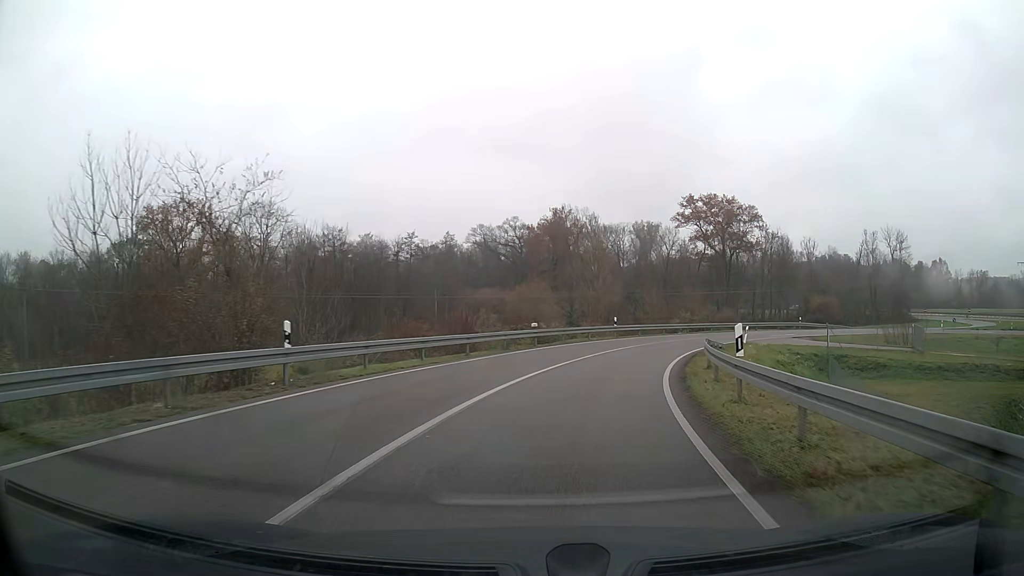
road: trunk_link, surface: asphalt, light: Day
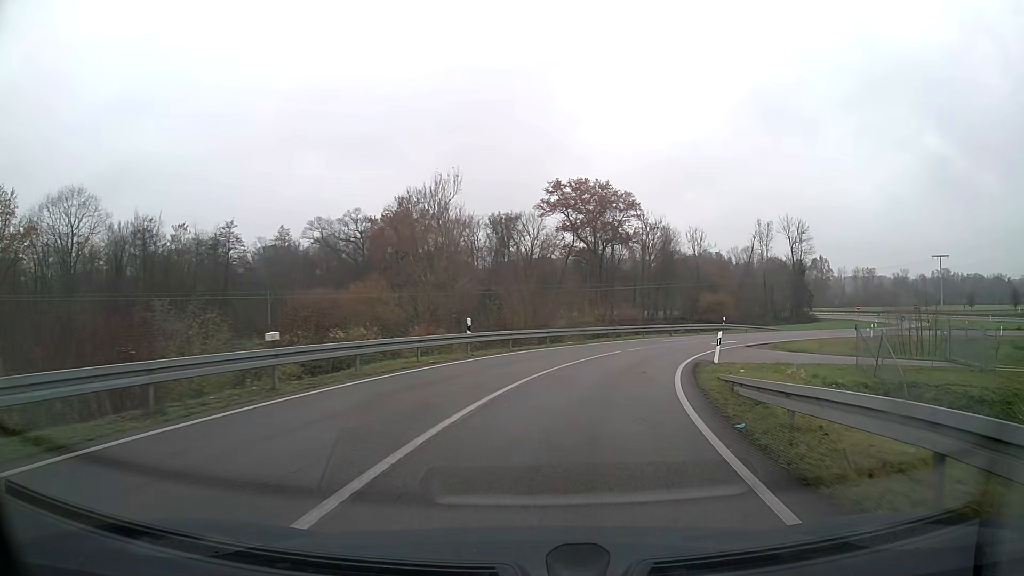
(+2.1, +19.5) m; +13°
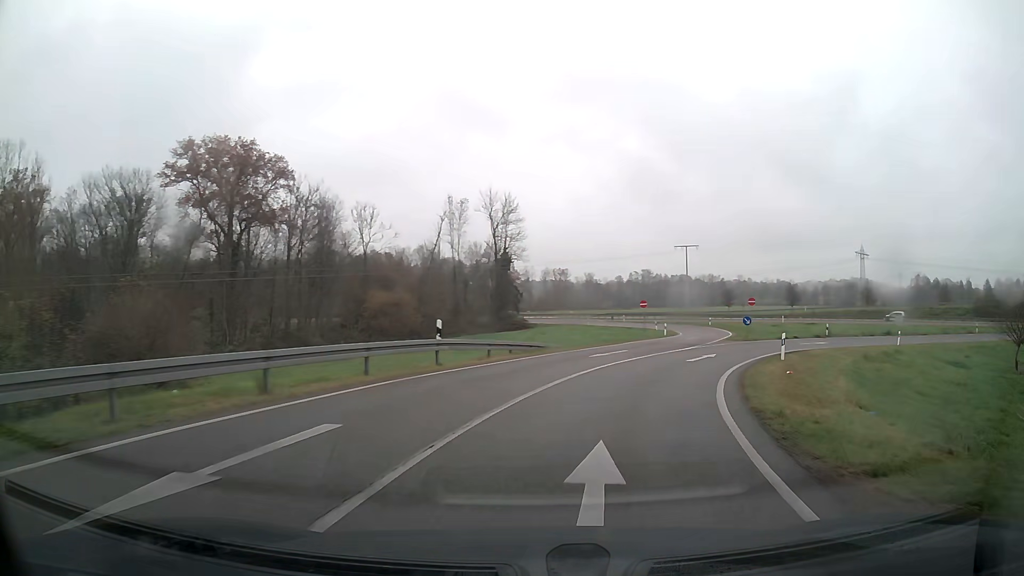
(+8.0, +33.3) m; +30°
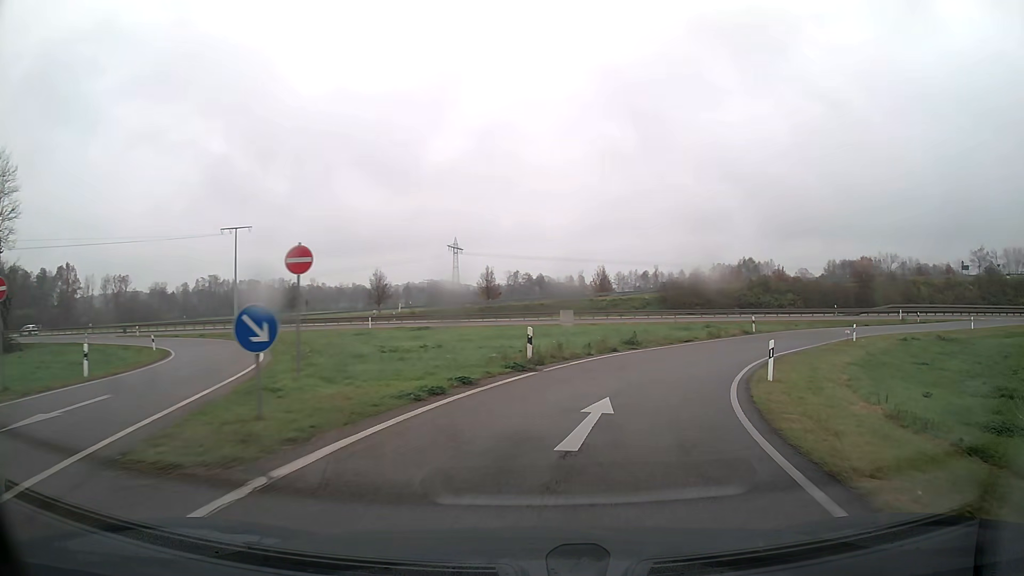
(+10.7, +32.9) m; +36°
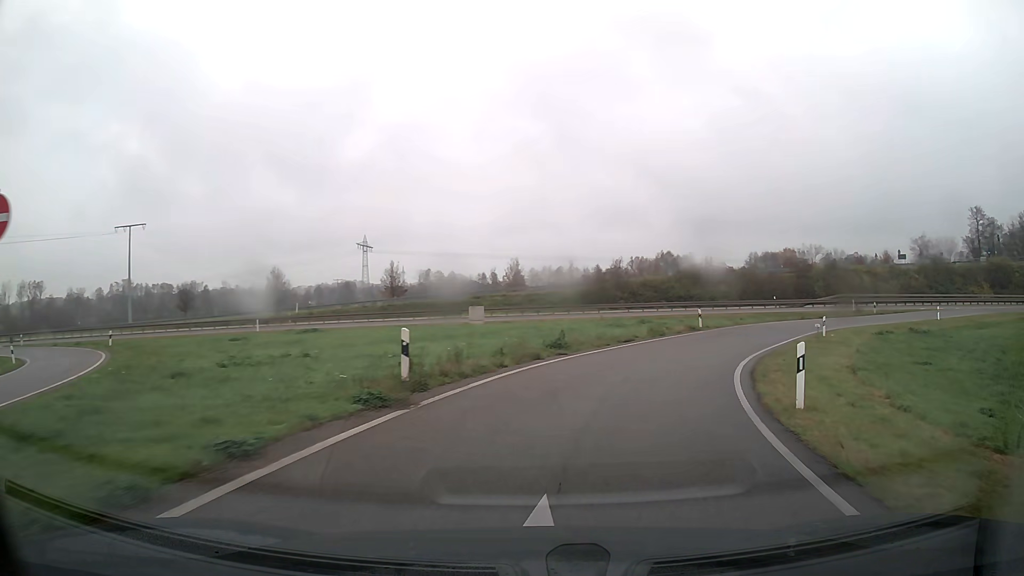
(+0.5, +7.0) m; +8°
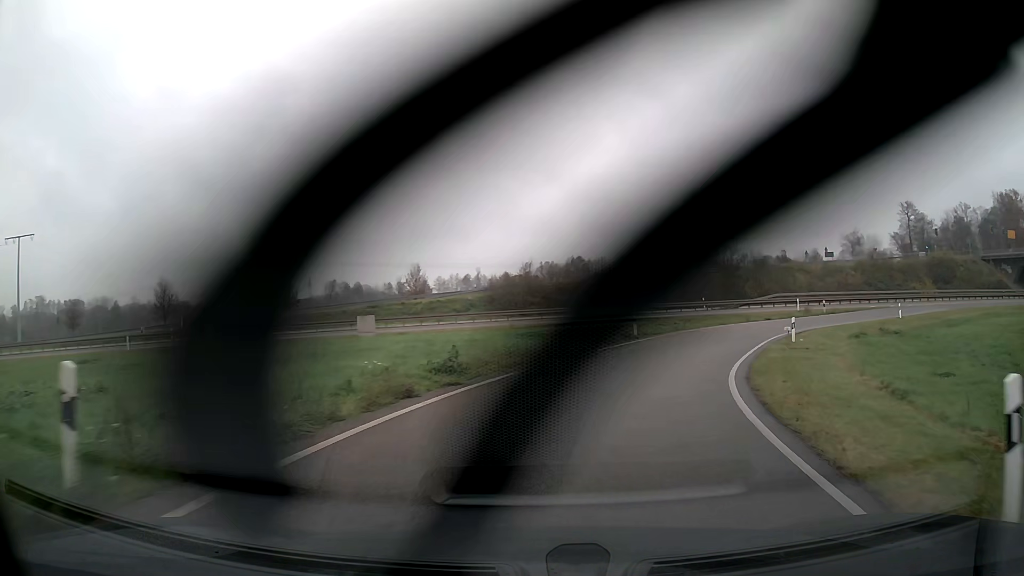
(+0.5, +7.1) m; +8°
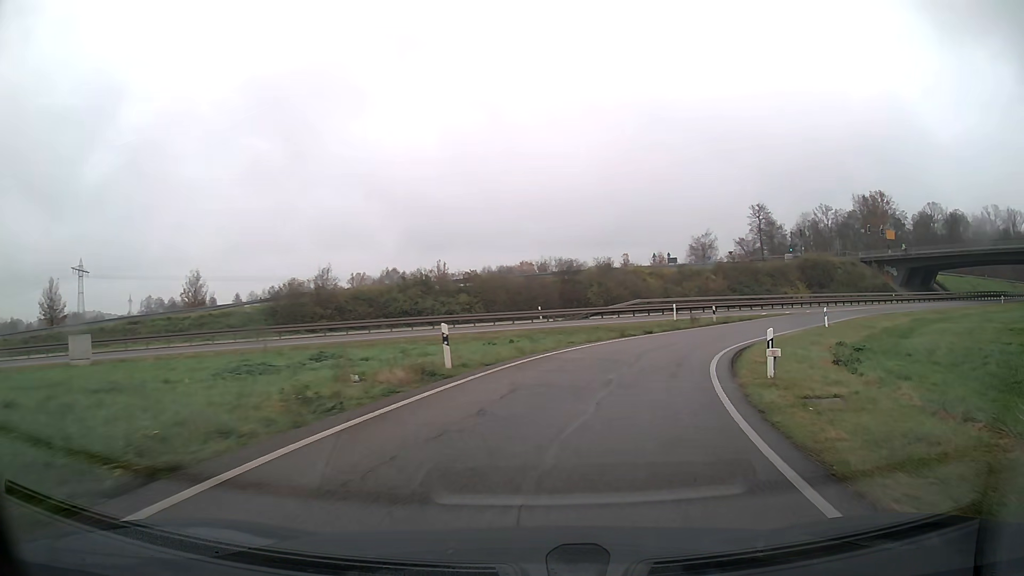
(+1.9, +14.1) m; +15°
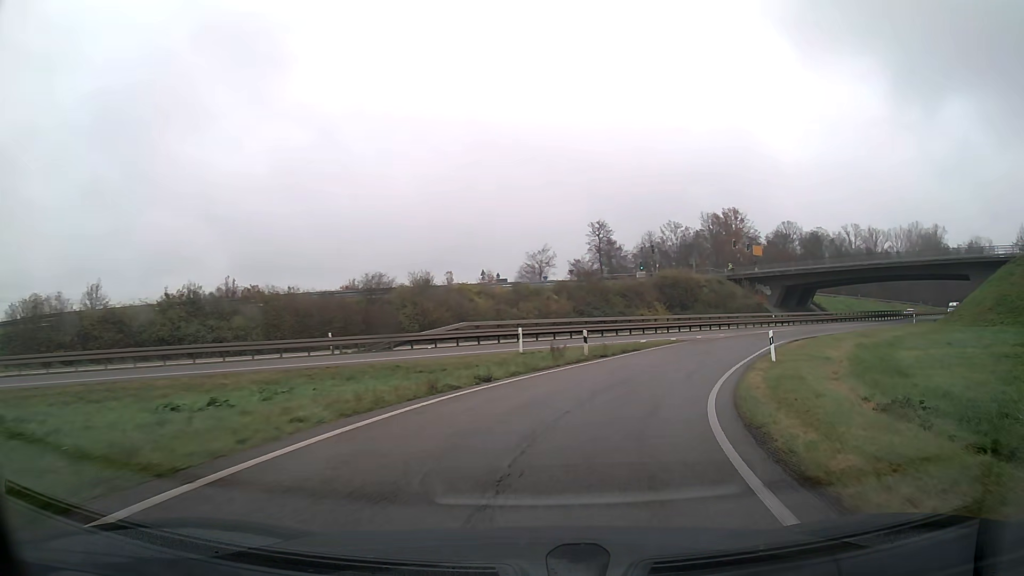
(+1.8, +14.2) m; +15°
